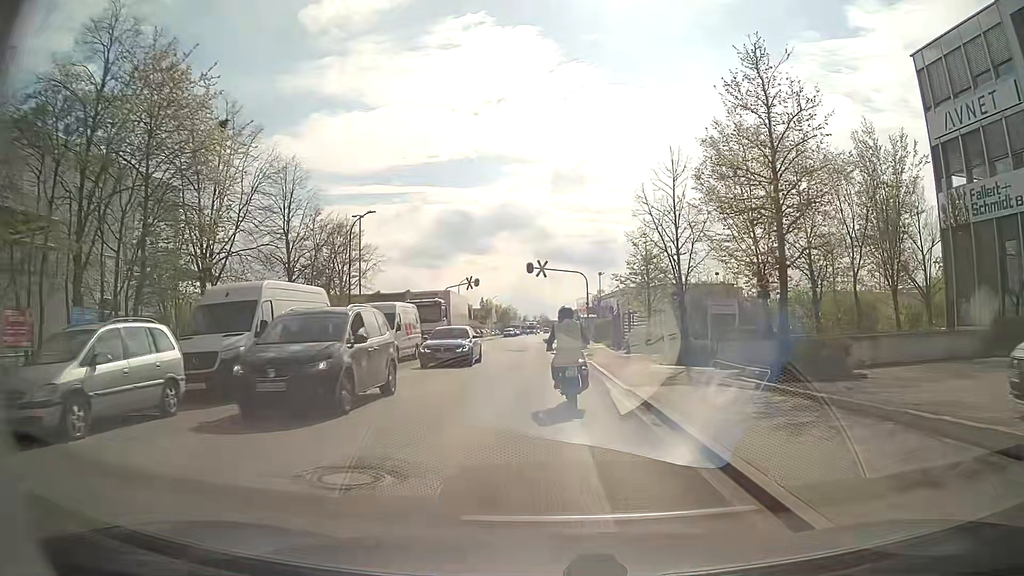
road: residential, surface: asphalt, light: Day
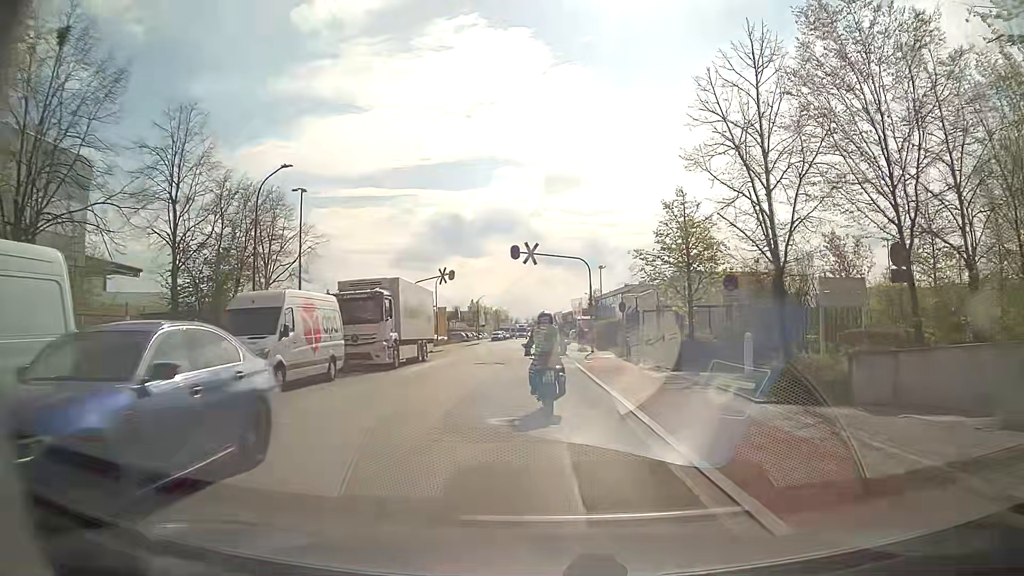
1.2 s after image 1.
(+0.3, +11.5) m; +2°
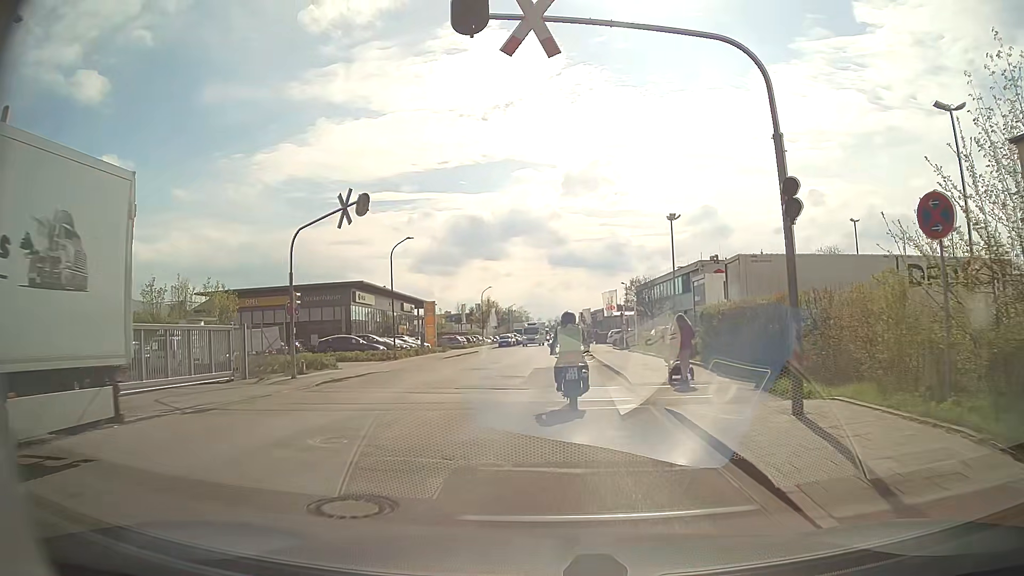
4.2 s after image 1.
(-0.6, +28.7) m; -2°
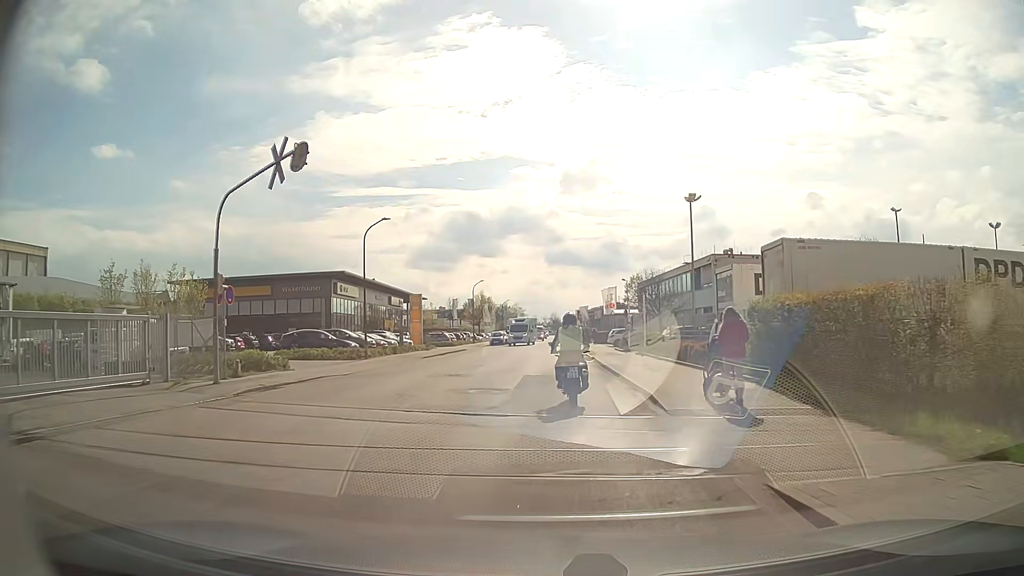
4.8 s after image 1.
(0.0, +5.7) m; 0°
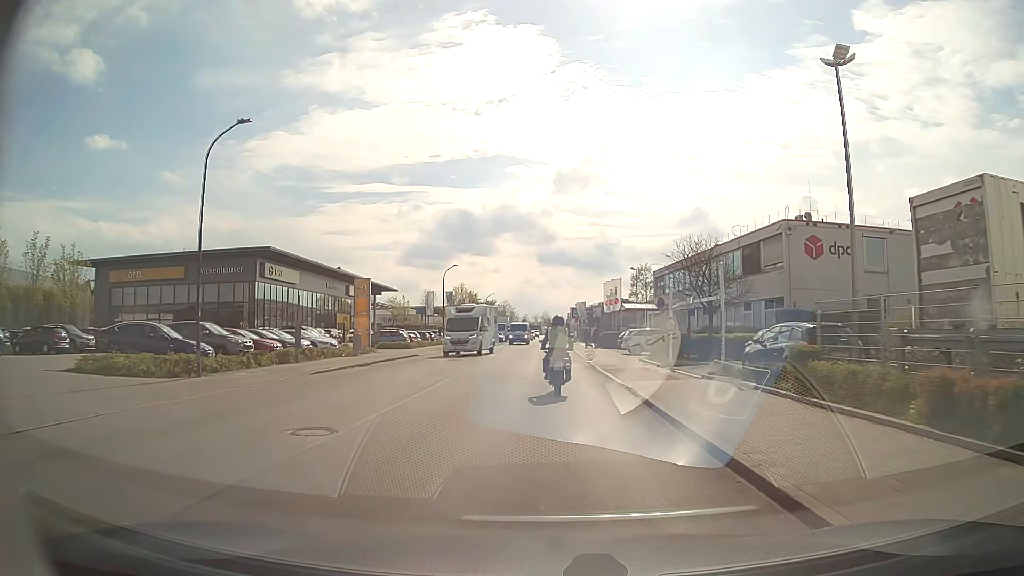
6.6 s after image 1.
(+0.1, +17.9) m; +1°
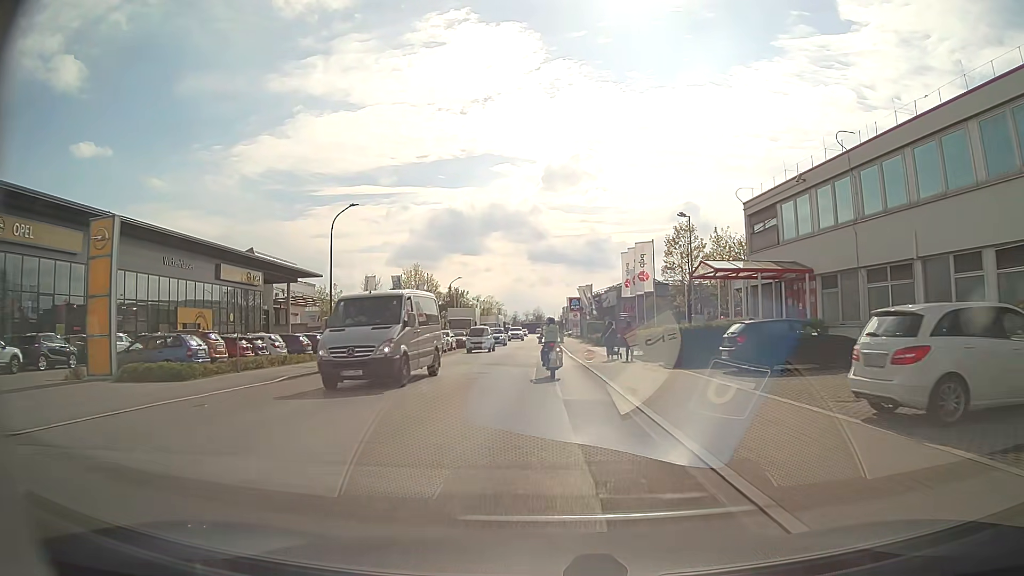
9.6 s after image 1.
(+0.3, +32.8) m; +1°
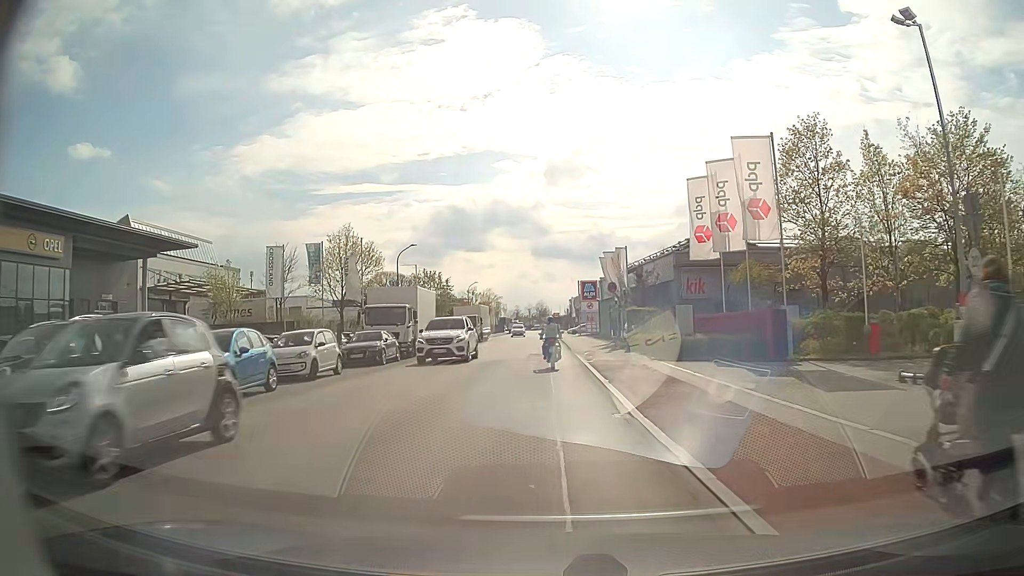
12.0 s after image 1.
(-0.1, +29.1) m; 0°
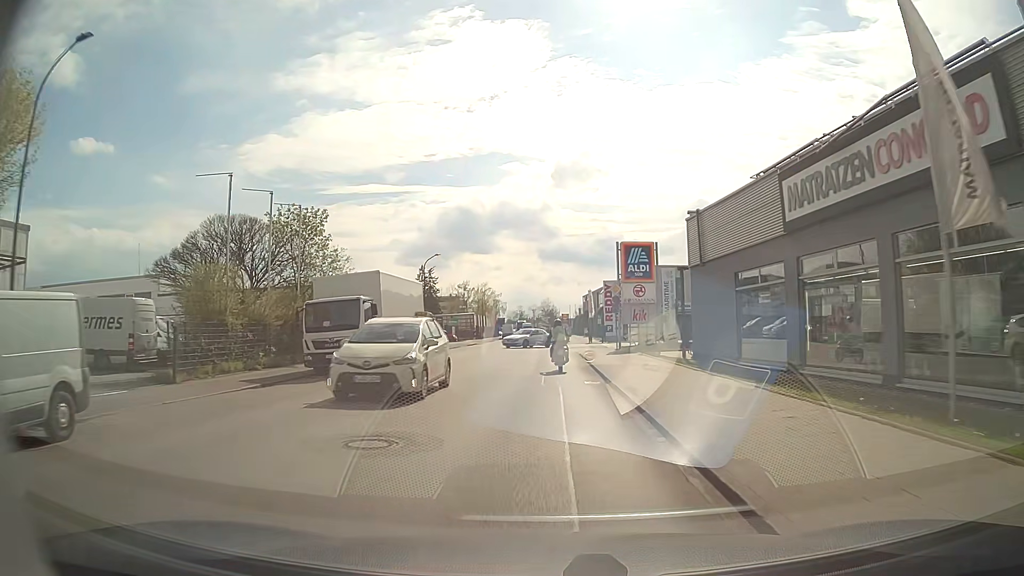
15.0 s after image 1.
(-0.4, +39.3) m; -1°
(0, +10) (0, +20) (0, +30) (0, +40) (0, +50) (0, +60) (0, +70) (0, +80) (0, +90) (0, +100) m
